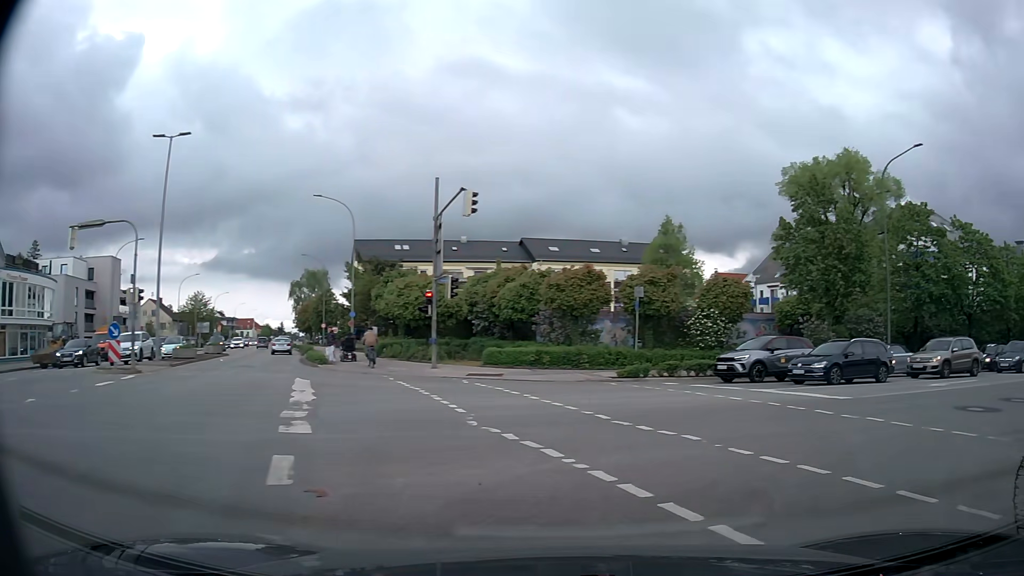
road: tertiary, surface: asphalt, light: Day
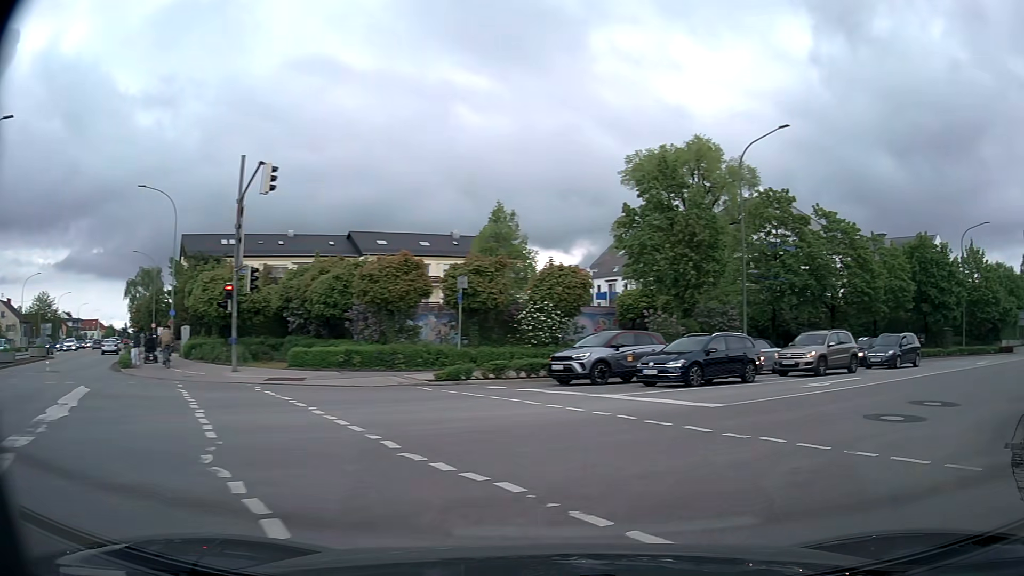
(+0.4, +3.3) m; +13°
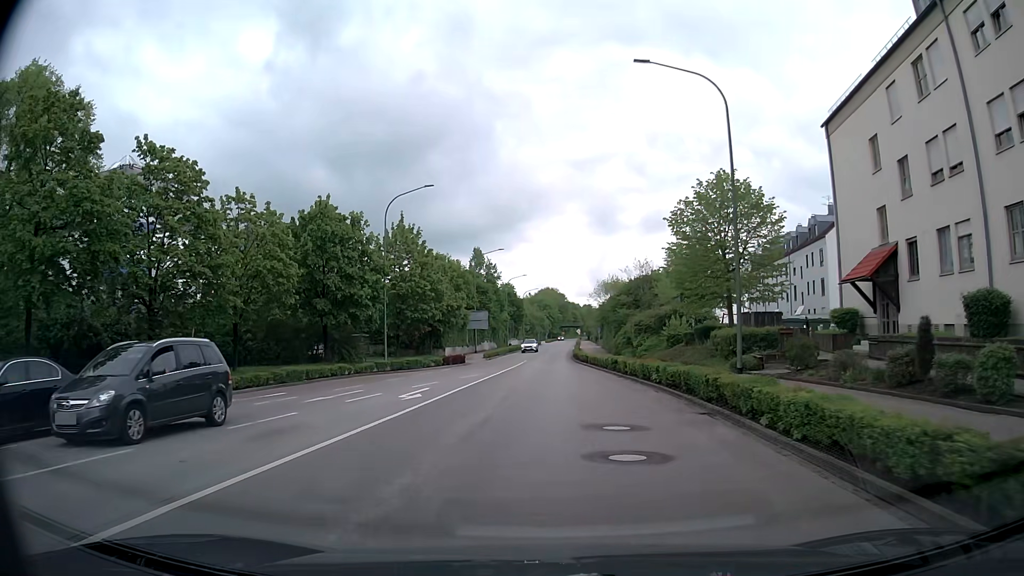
(+11.6, +16.8) m; +50°
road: secondary
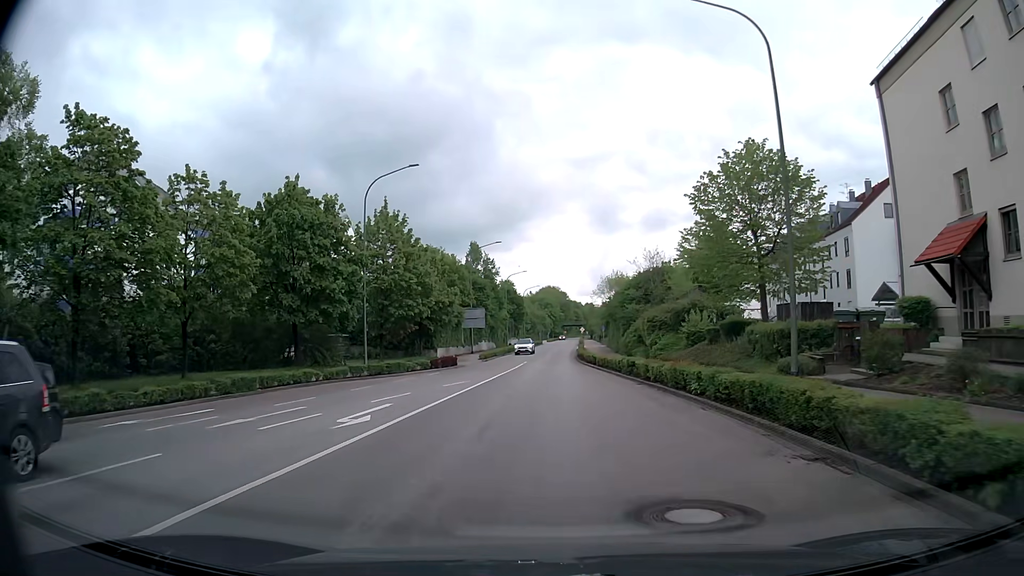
(0.0, +5.8) m; -1°
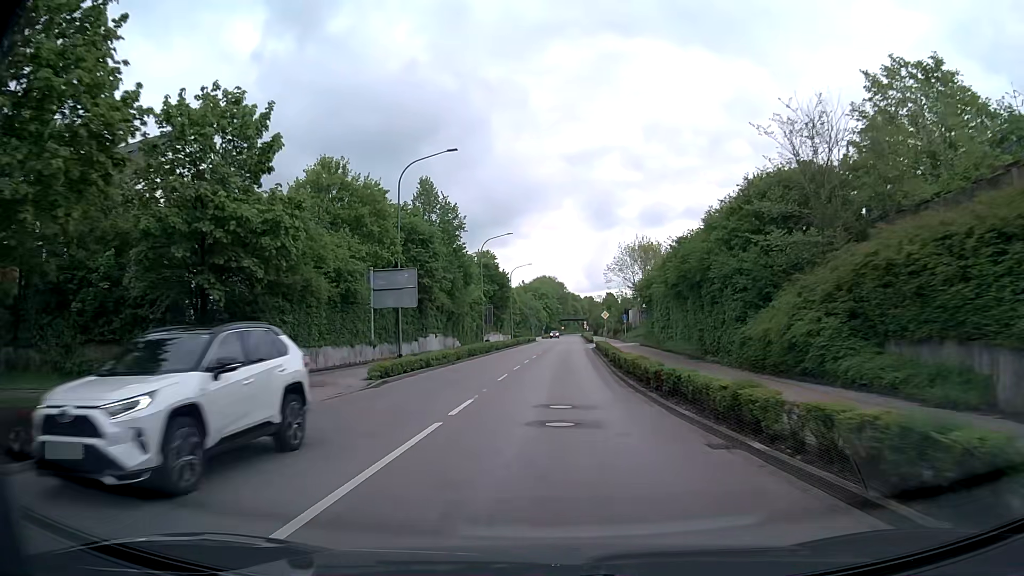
(0.0, +36.7) m; 0°
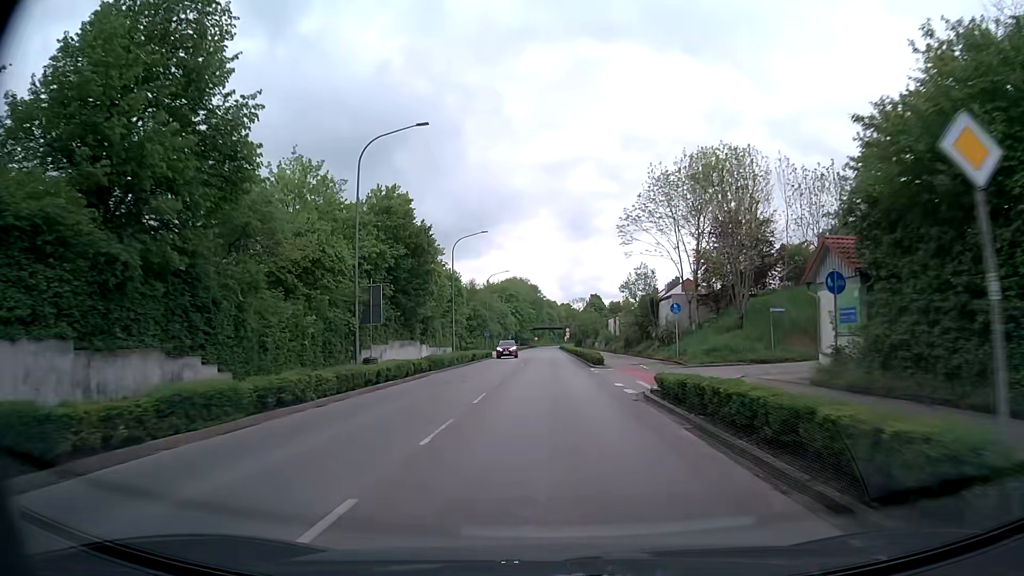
(+0.9, +42.5) m; +2°
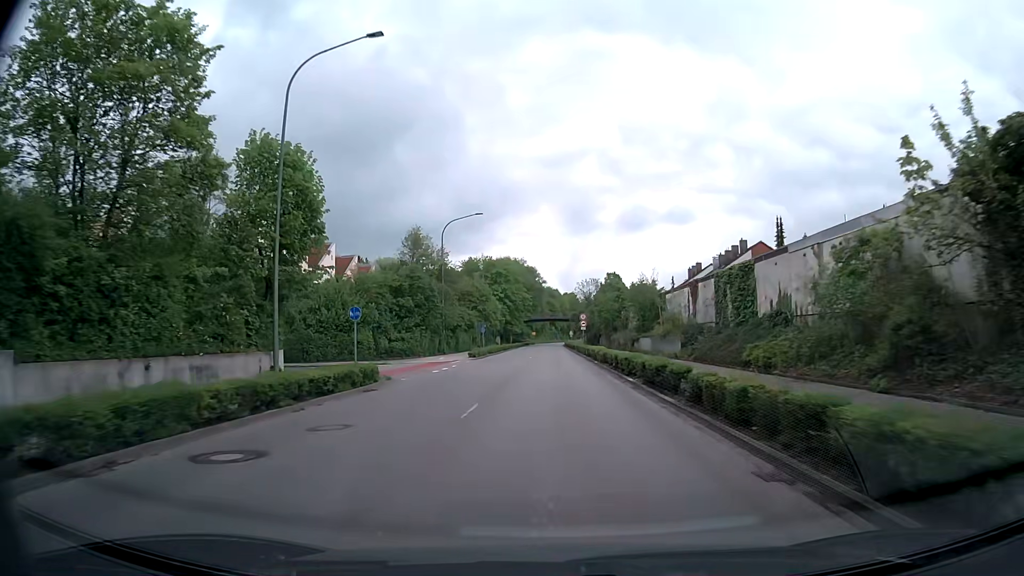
(0.0, +45.3) m; 0°
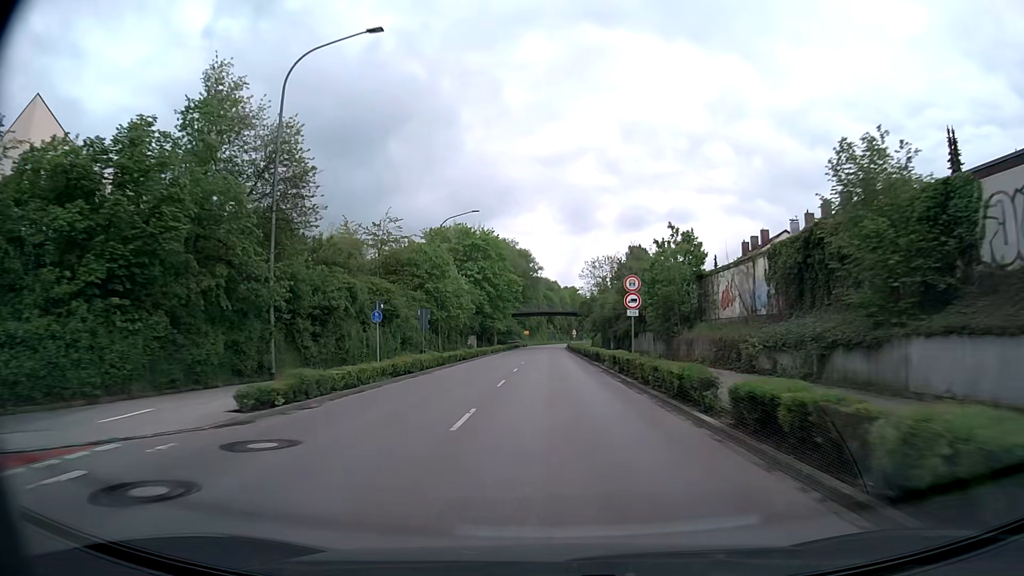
(+0.2, +37.5) m; 0°
(0, +10) (0, +20) (0, +30) (0, +40) (0, +50) (0, +60) (0, +70) (0, +80) (0, +90) (+1, +100) m
